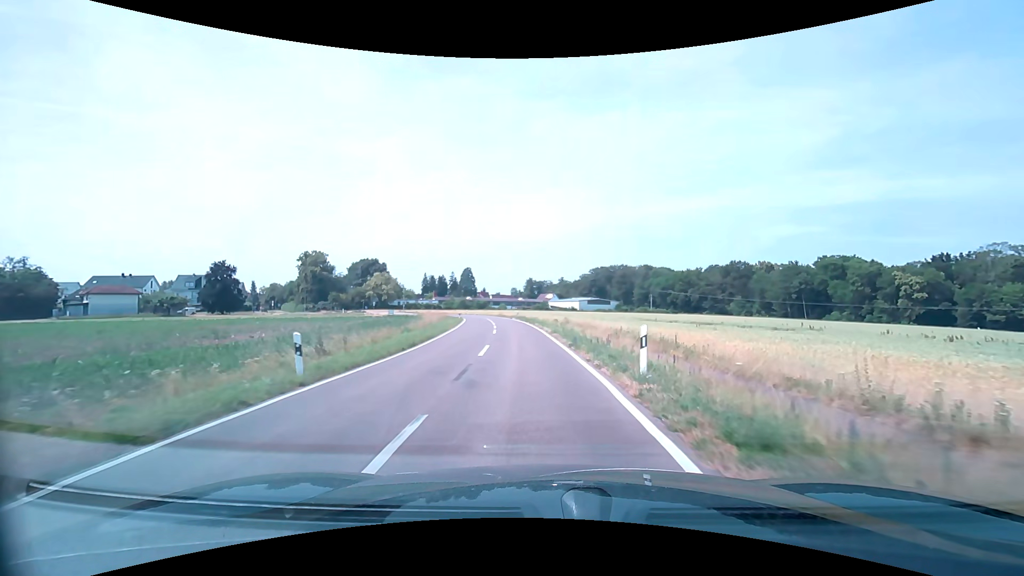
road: tertiary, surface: asphalt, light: Day
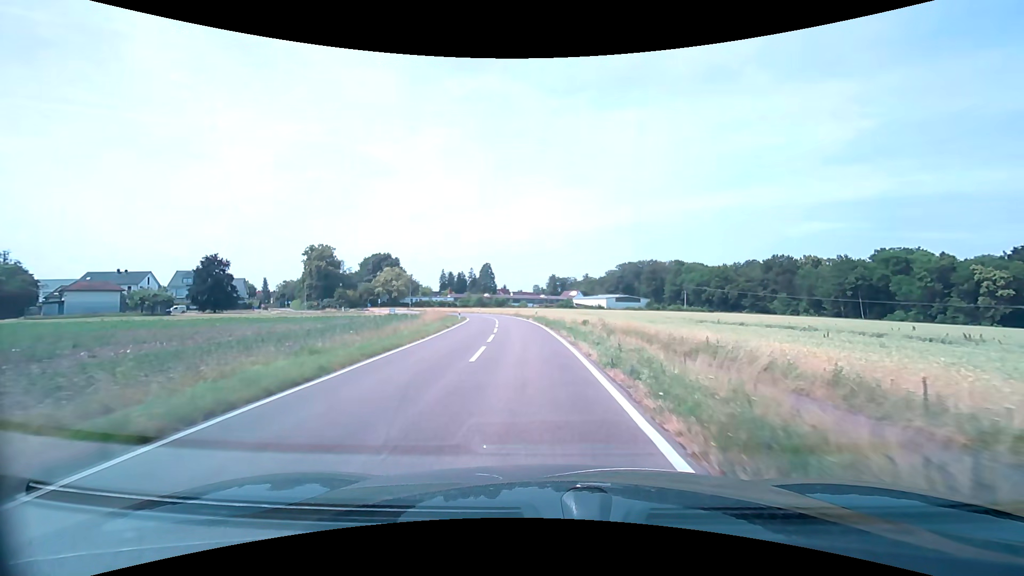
(-0.2, +14.6) m; -2°
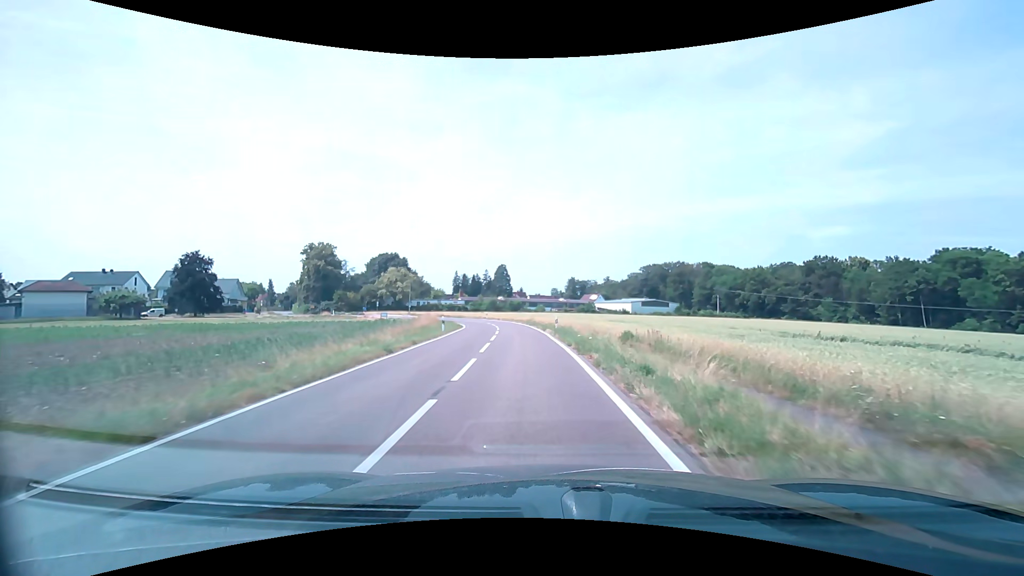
(-0.4, +14.6) m; -2°
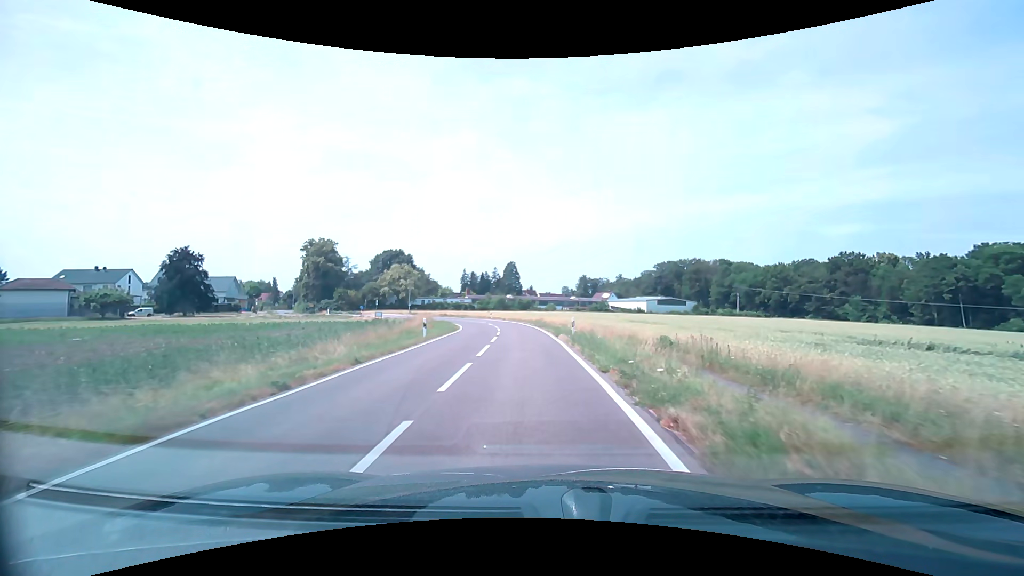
(-0.1, +7.3) m; -1°
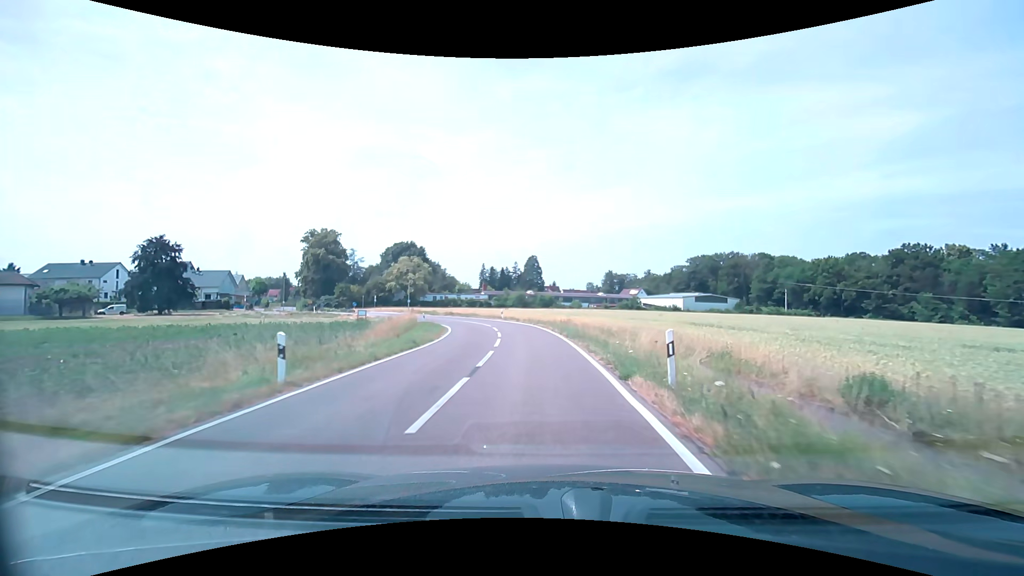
(-0.4, +14.6) m; -3°
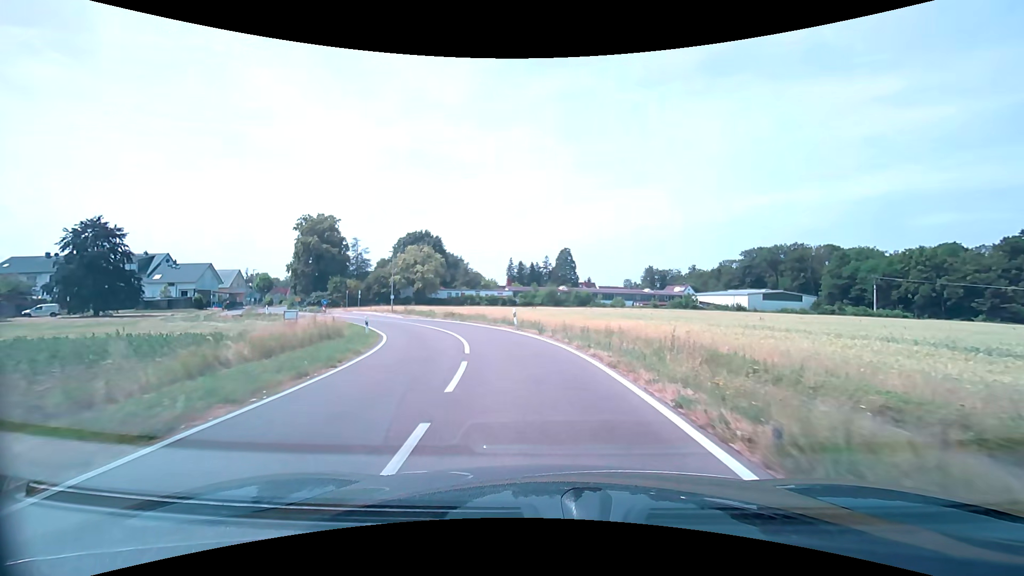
(-0.7, +21.8) m; -4°
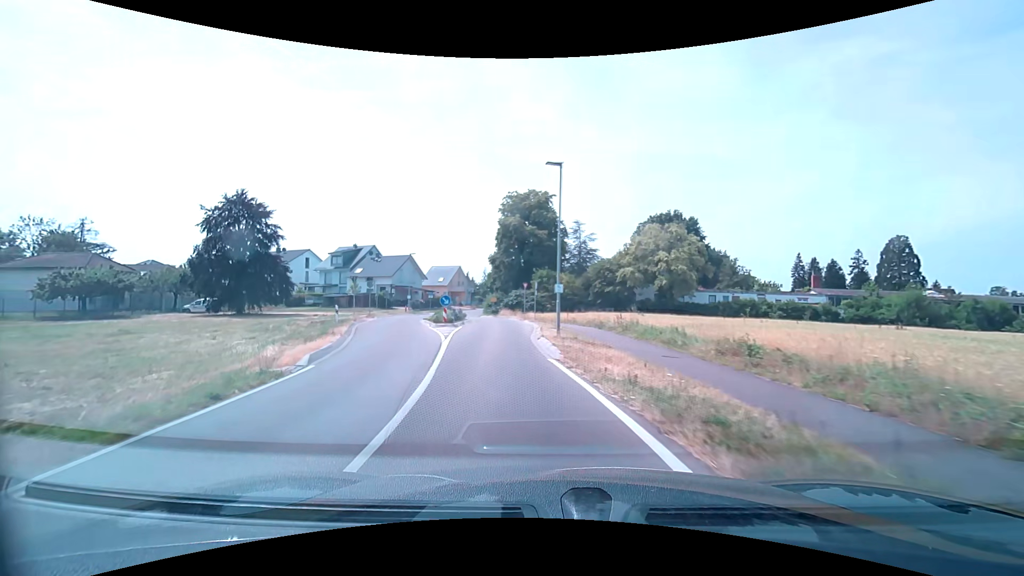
(-6.0, +34.2) m; -27°
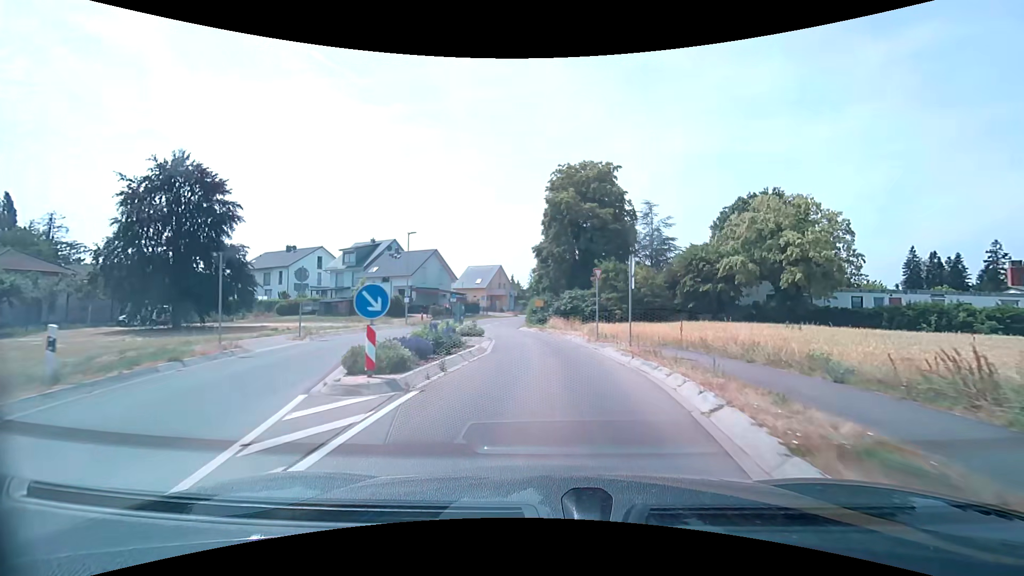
(-1.9, +19.1) m; -7°
(0, +10) (0, +20) (-1, +30) (-3, +40) (-3, +50) (-3, +60) (-2, +70) (0, +80) (+2, +89) (+4, +99) m
